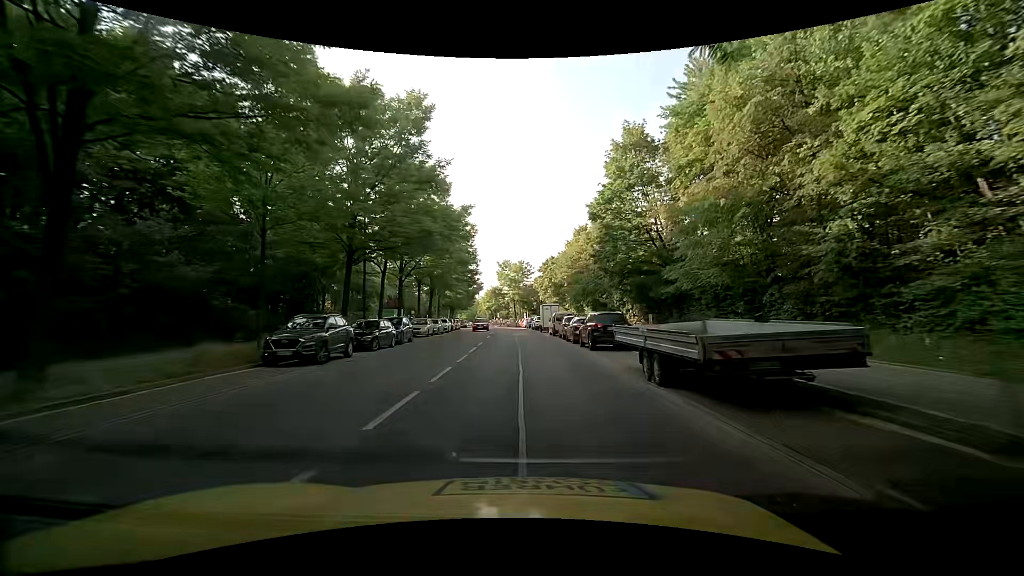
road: secondary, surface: asphalt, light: Day
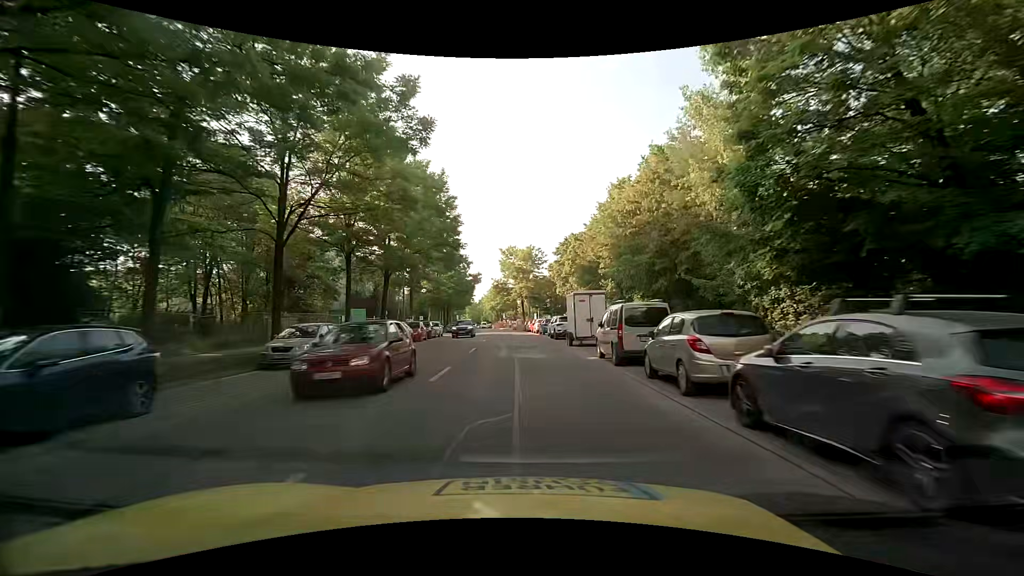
(+0.1, +22.8) m; 0°
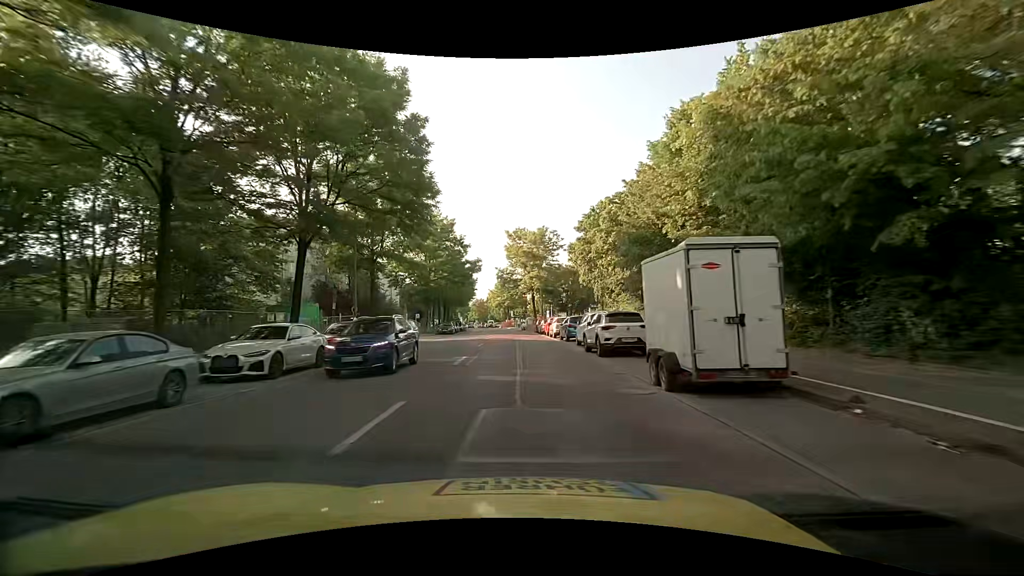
(-0.2, +15.5) m; -2°
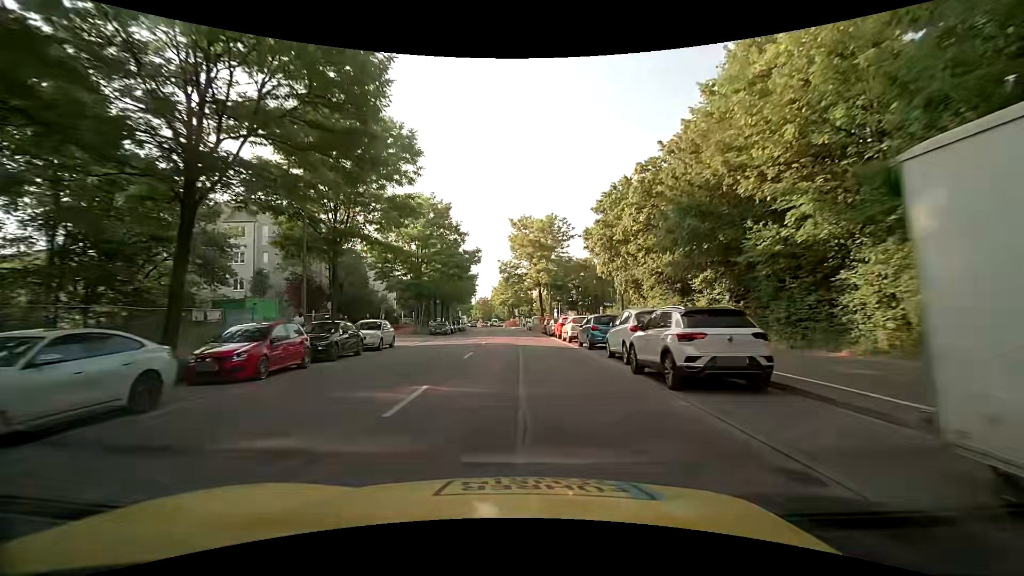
(0.0, +7.8) m; 0°
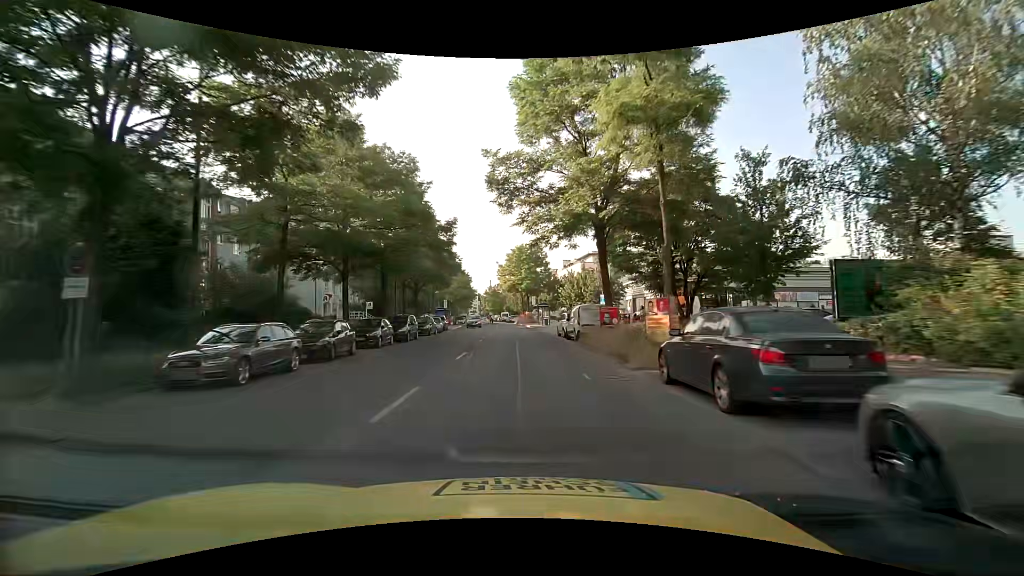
(-0.4, +39.0) m; -1°
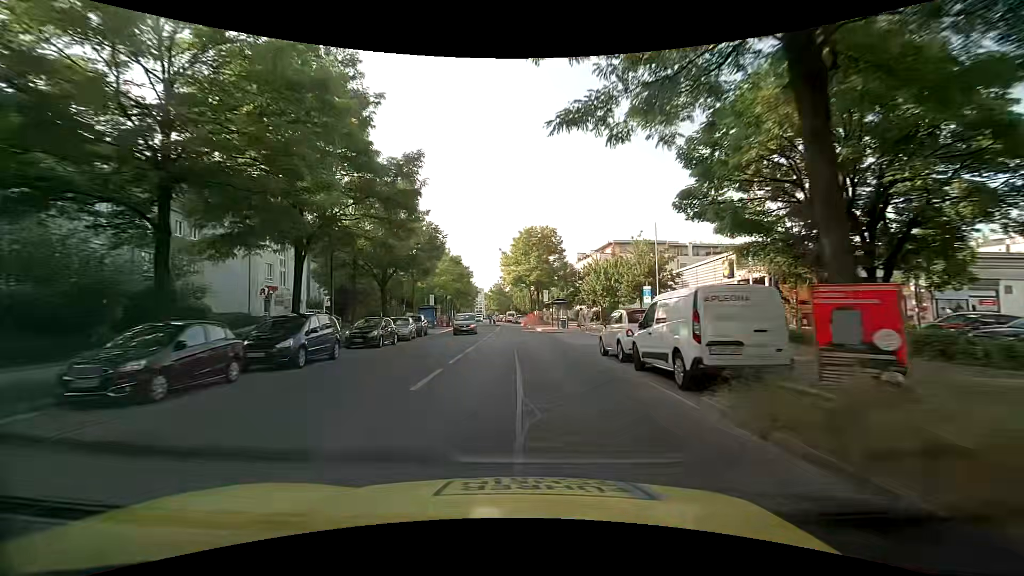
(-0.2, +15.5) m; -1°
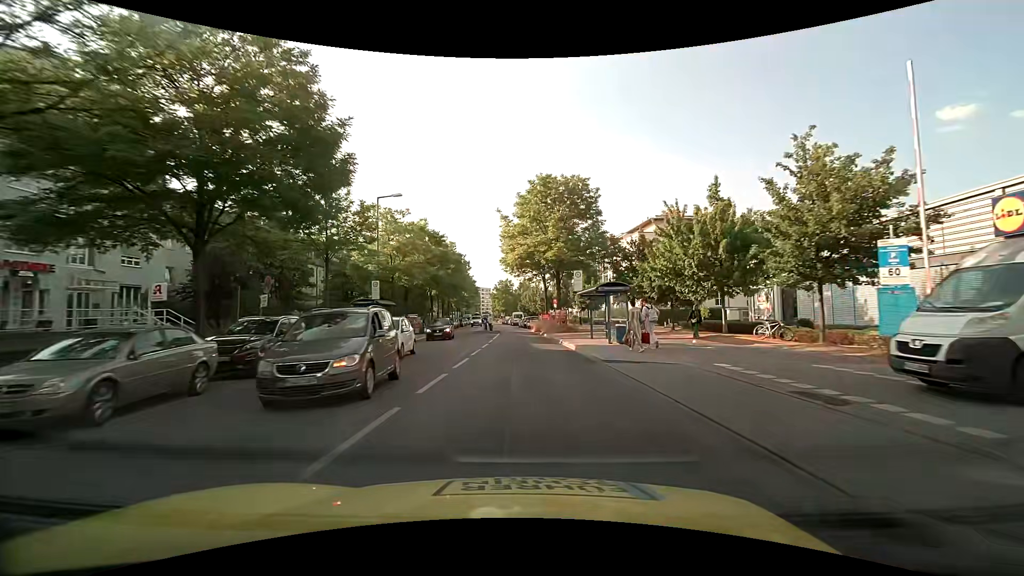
(-0.2, +23.0) m; -1°
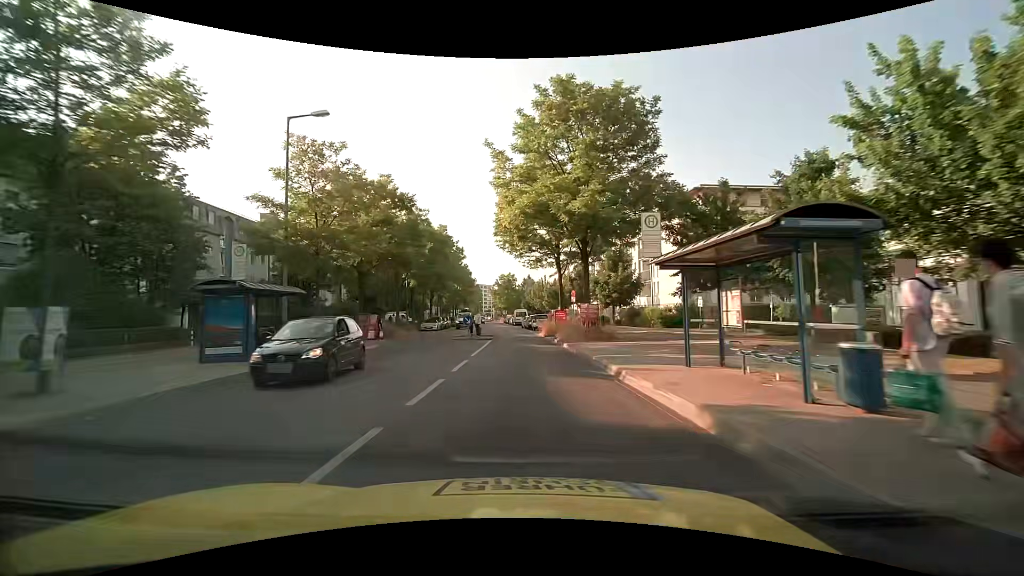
(-0.1, +14.9) m; 0°
(0, +10) (0, +20) (0, +30) (-1, +40) (-2, +50) (-3, +60) (-3, +70) (-4, +80) (-5, +90) (-5, +100) m
